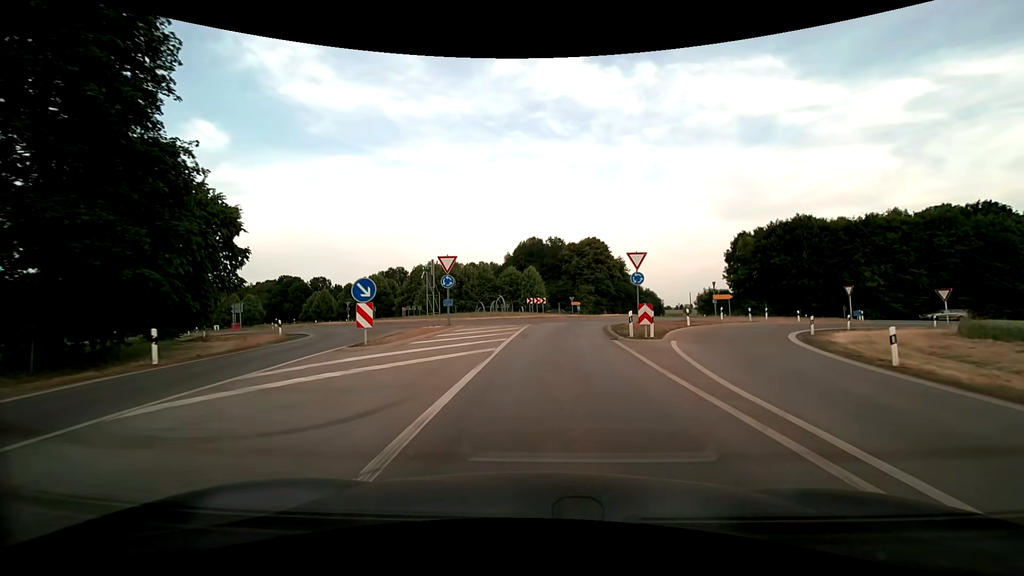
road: motorway_link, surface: asphalt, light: Day
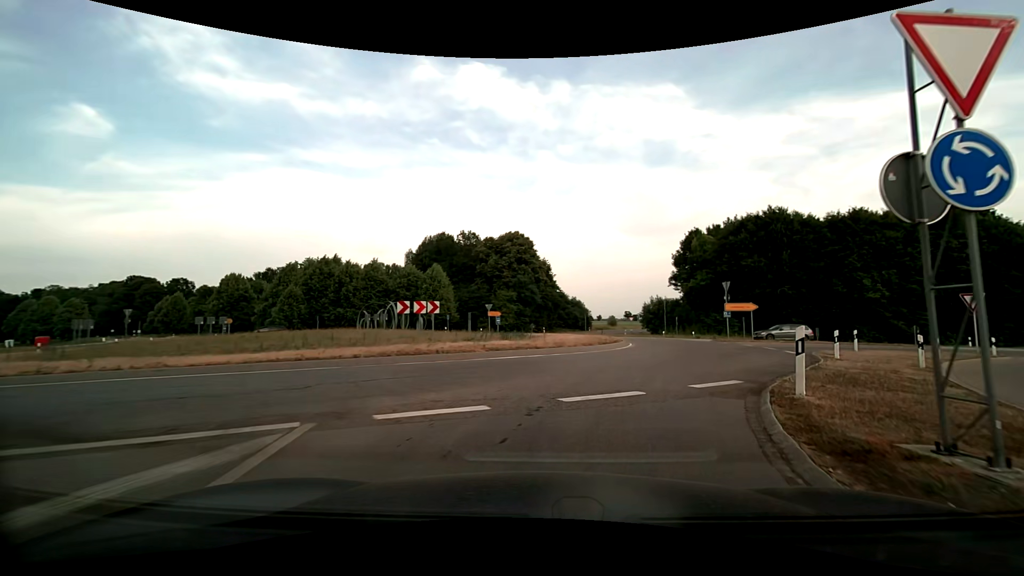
(+0.8, +24.7) m; +8°
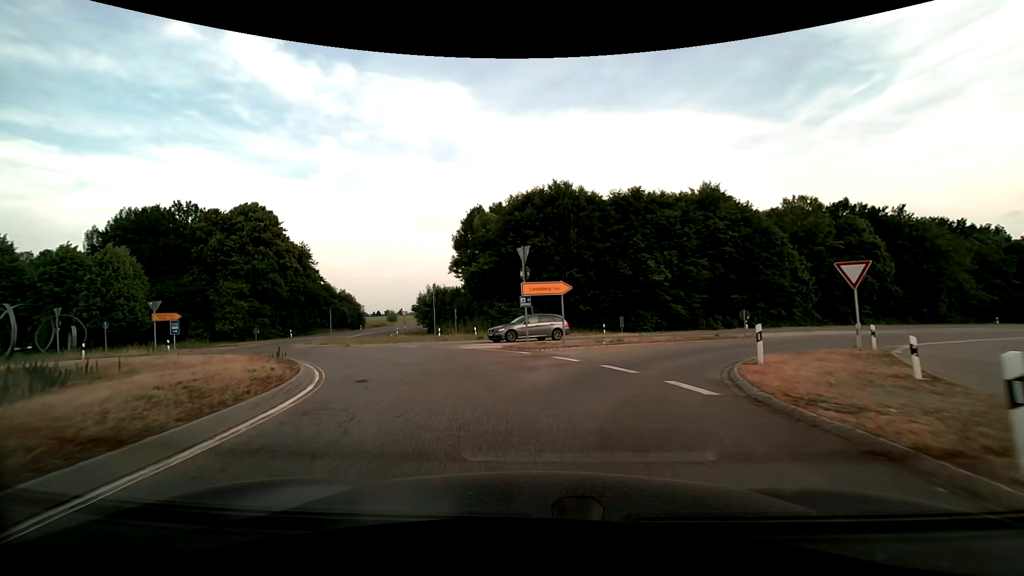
(+4.7, +16.1) m; +25°
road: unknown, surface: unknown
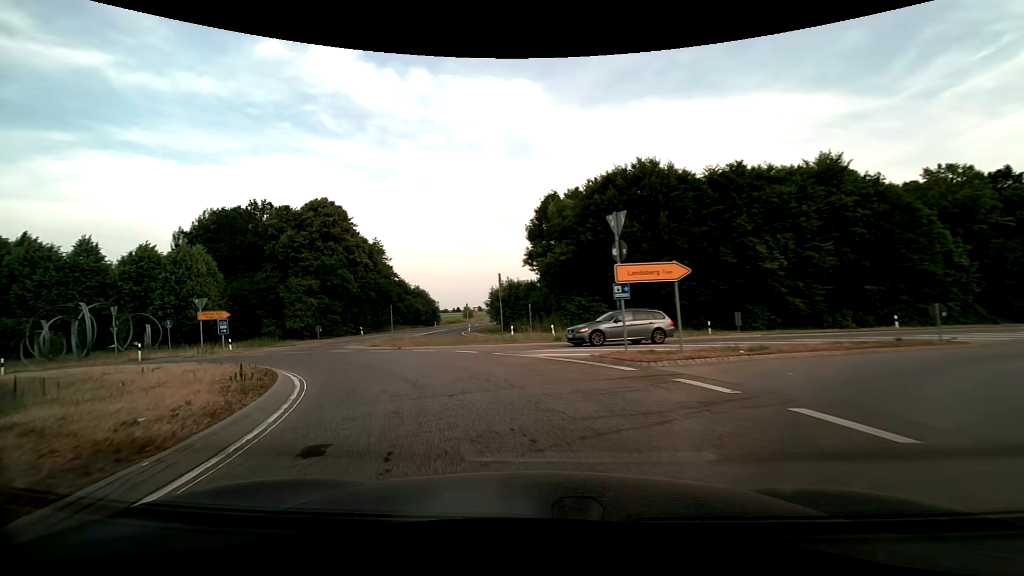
(-0.3, +5.7) m; -7°
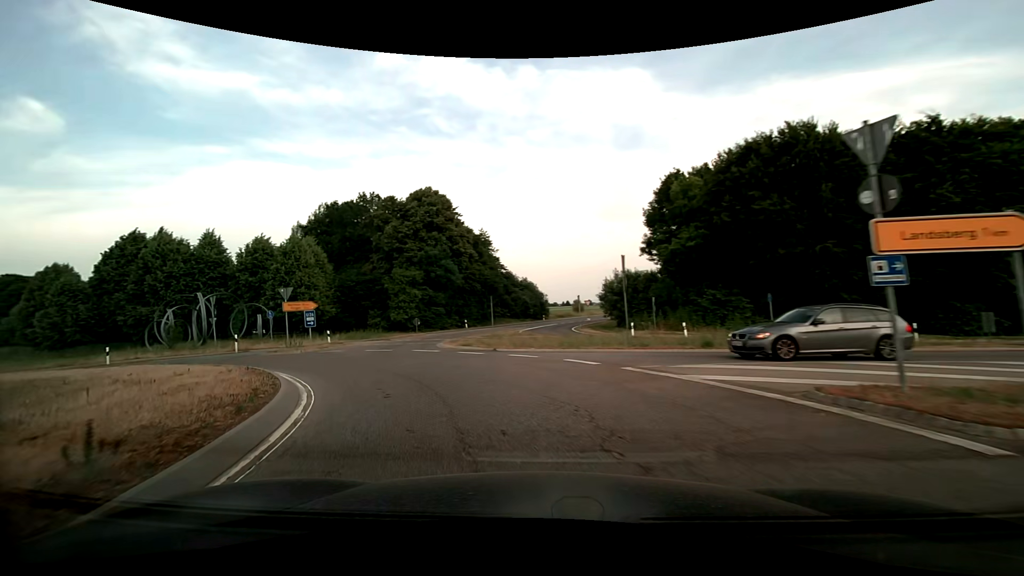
(-0.6, +5.6) m; -12°
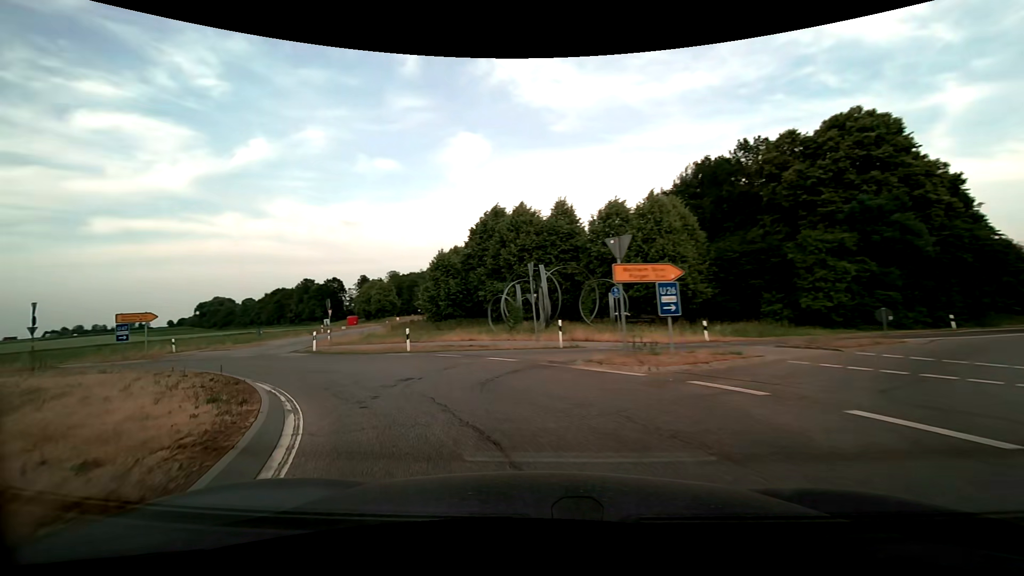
(-5.6, +14.9) m; -42°
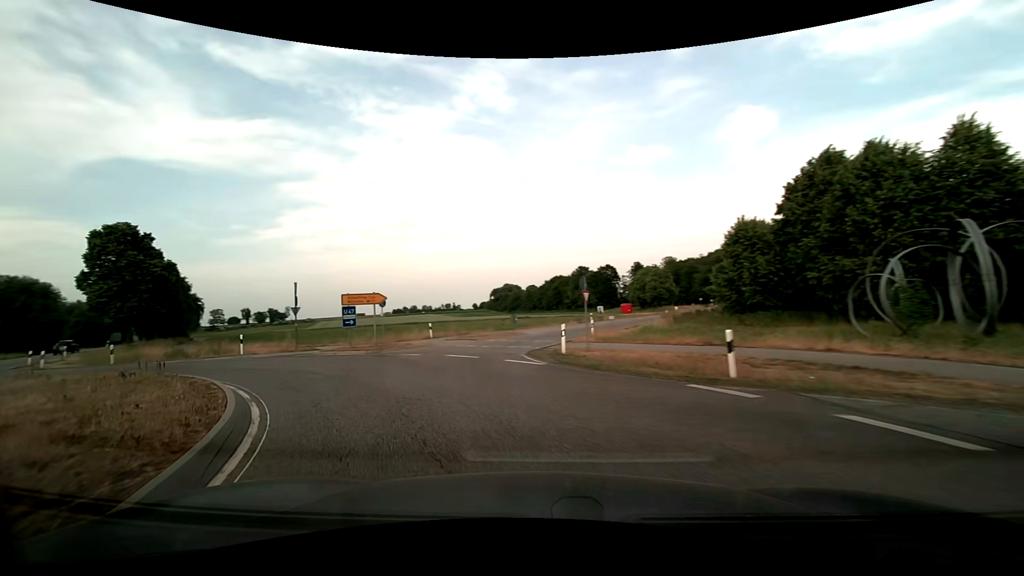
(-2.8, +10.8) m; -28°
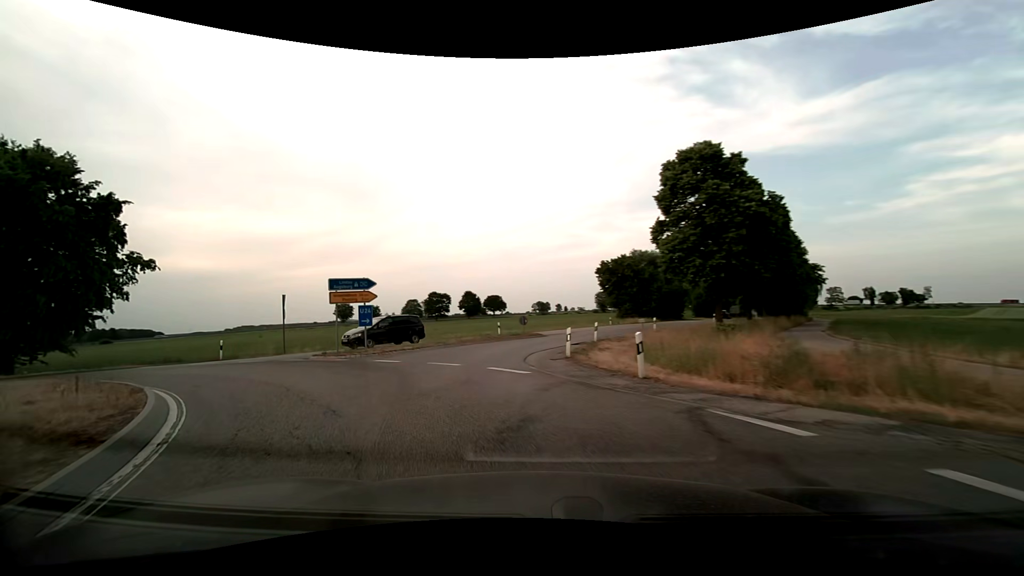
(-12.3, +18.1) m; -66°
(-1, +10) (-1, +20) (+1, +30) (+5, +39) (+9, +48) (+14, +57) (+19, +65) (+23, +74) (+28, +83) (+33, +92) m
